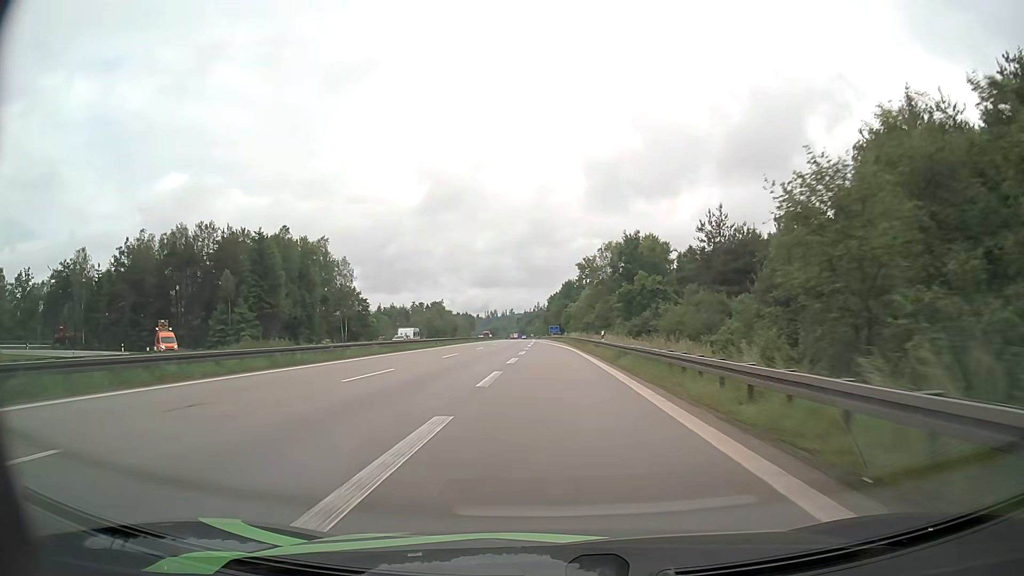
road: motorway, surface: asphalt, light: Day
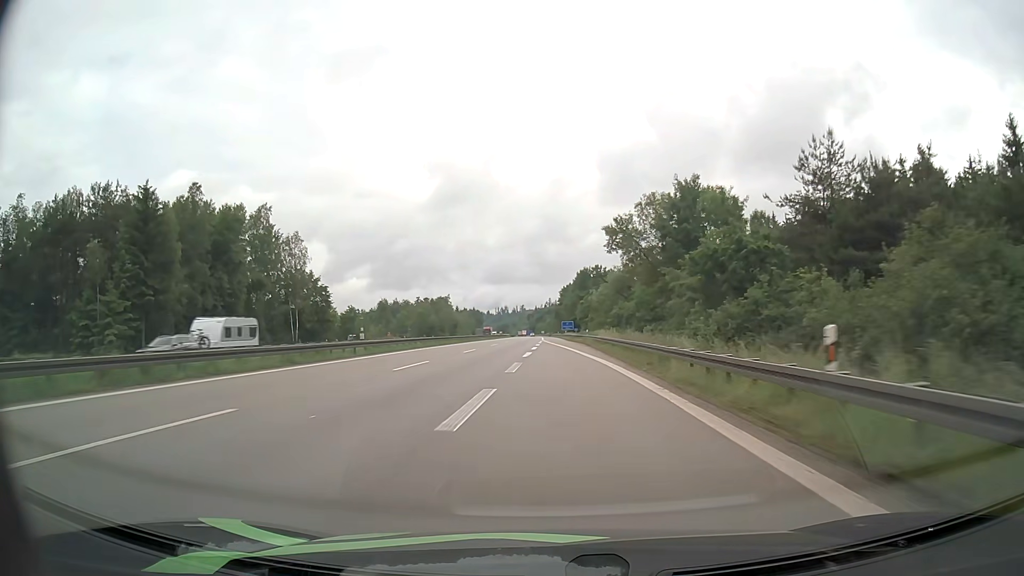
(-0.1, +31.8) m; -1°
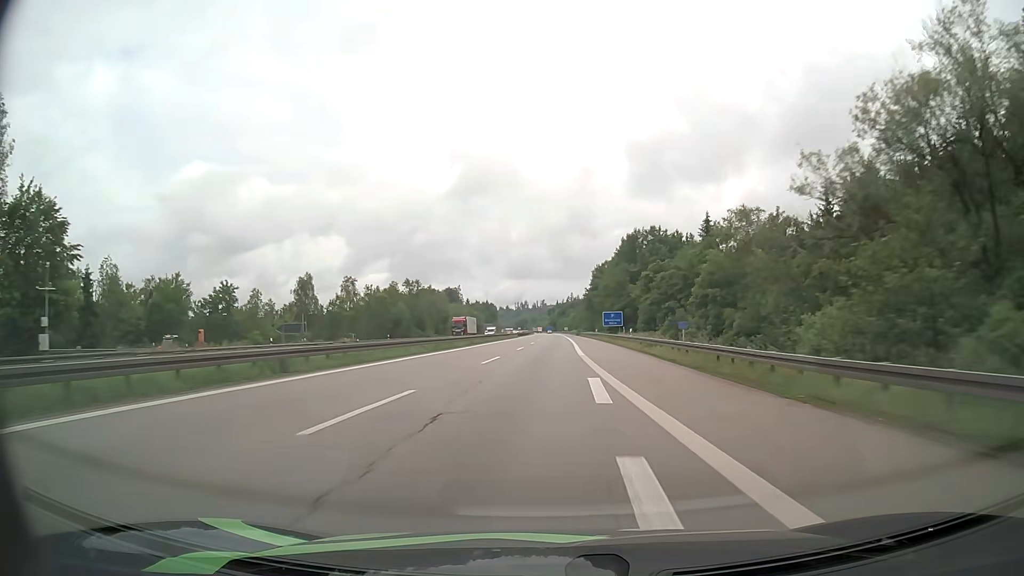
(-1.8, +68.7) m; -2°
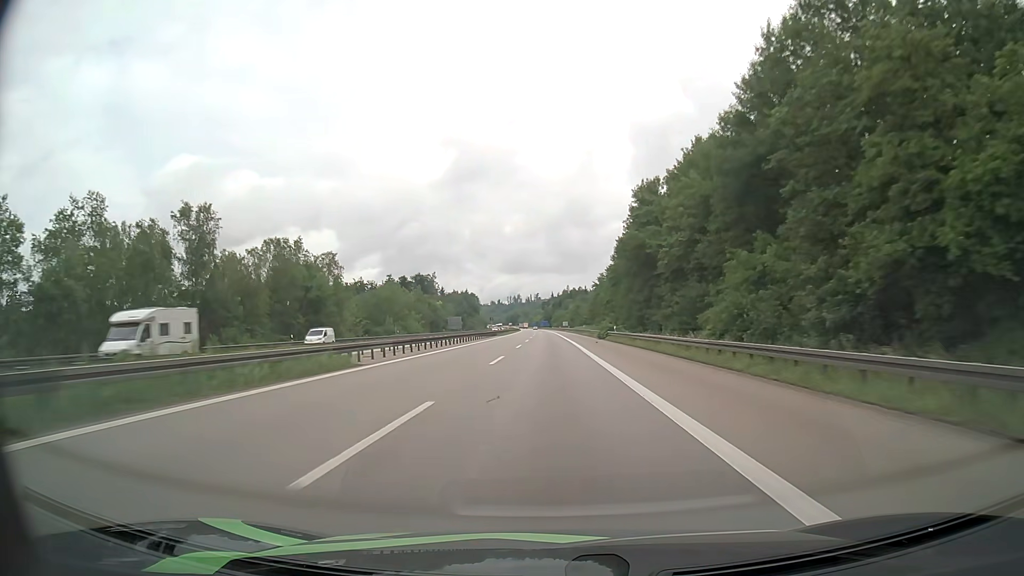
(+1.4, +92.4) m; +1°
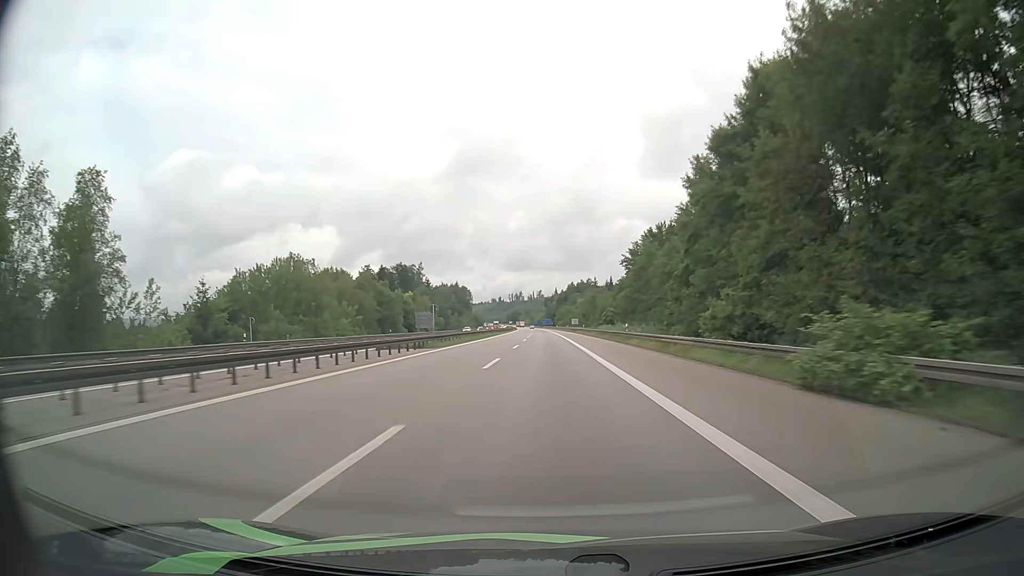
(-0.2, +57.3) m; 0°
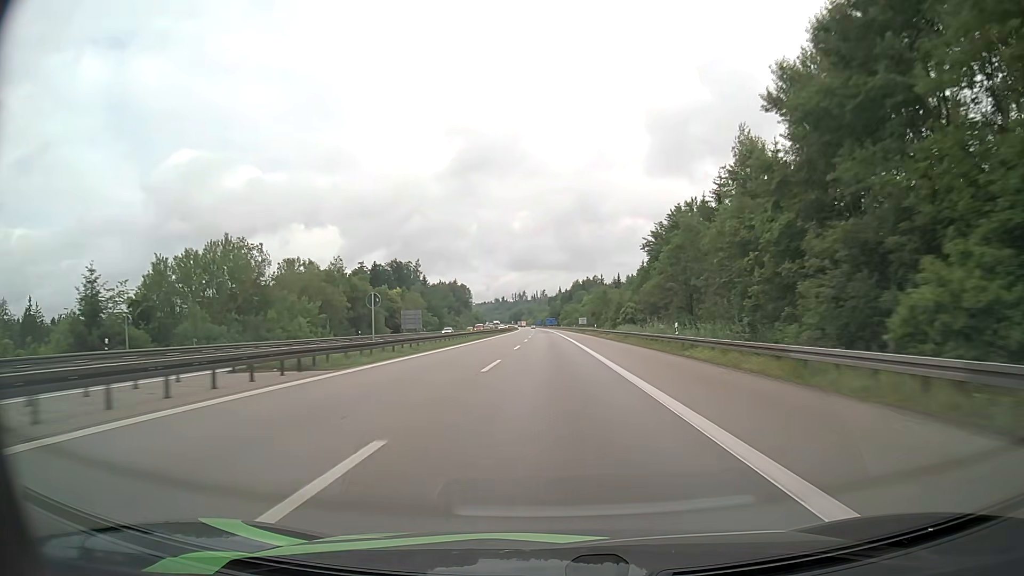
(0.0, +19.3) m; 0°
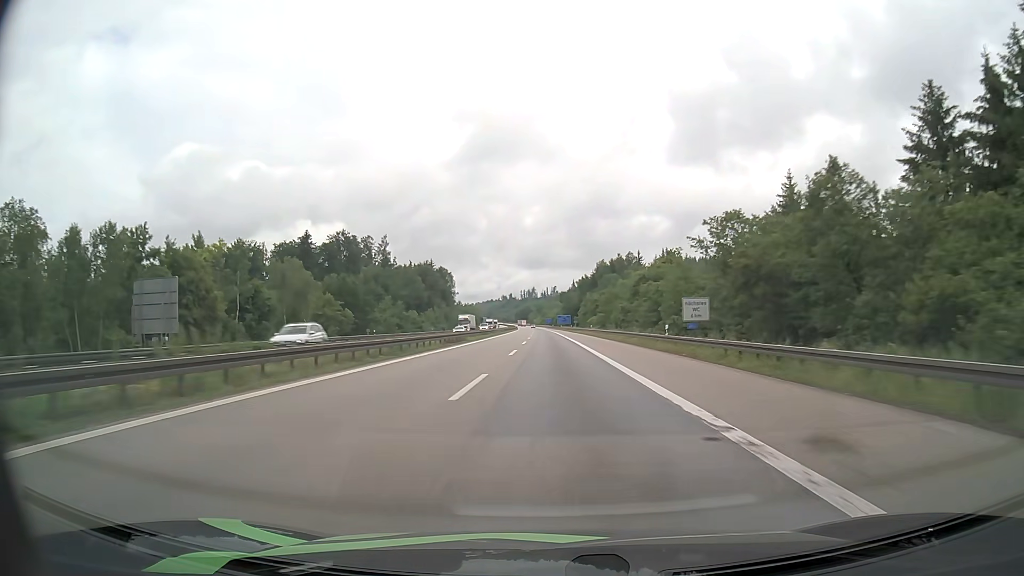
(-0.8, +97.8) m; -1°
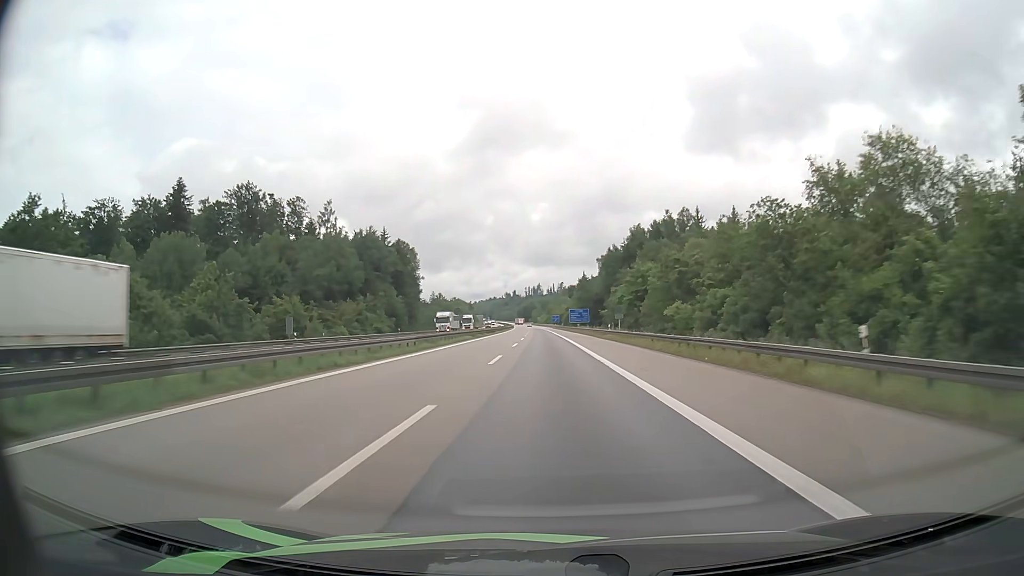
(-0.2, +78.9) m; -1°
(0, +10) (0, +20) (0, +30) (0, +40) (0, +50) (0, +60) (0, +70) (-1, +80) (-1, +90) (-1, +100) m
